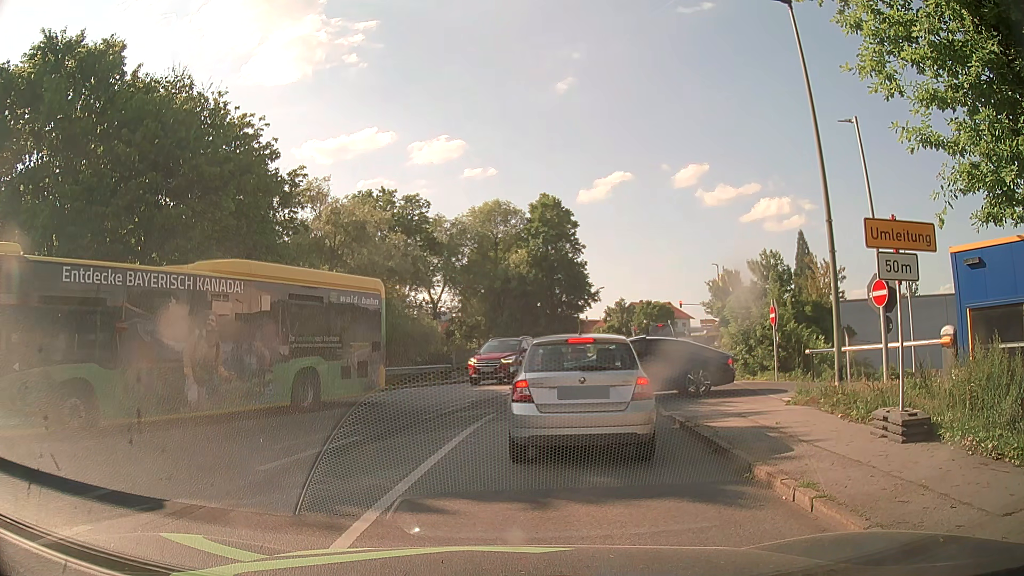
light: Day
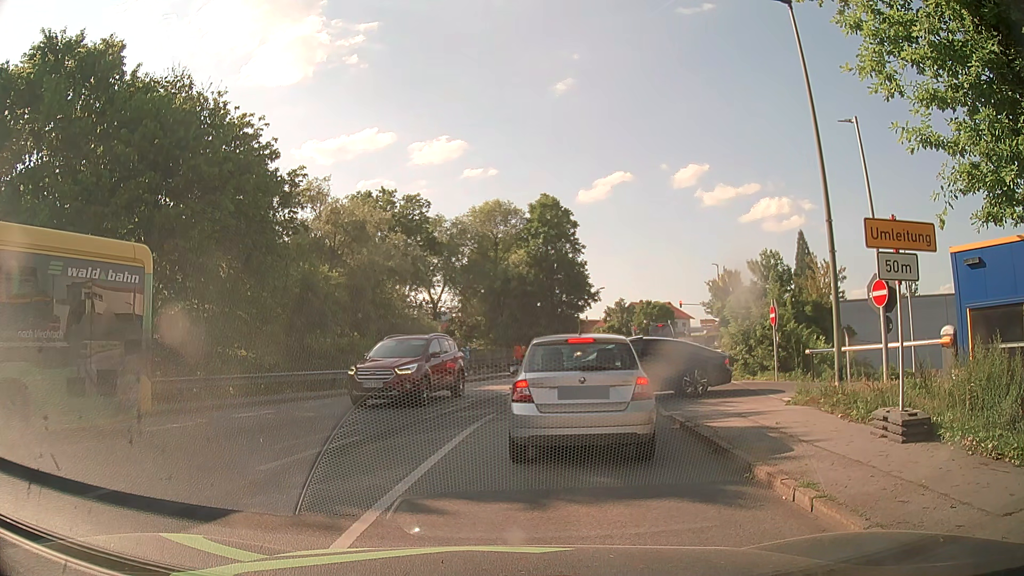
(0.0, 0.0) m; 0°
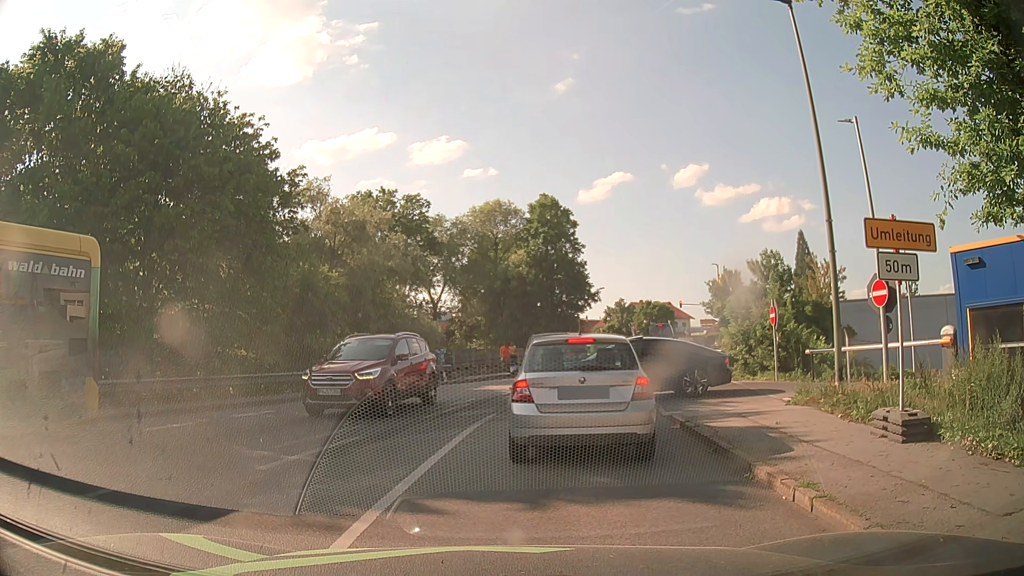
(0.0, 0.0) m; 0°
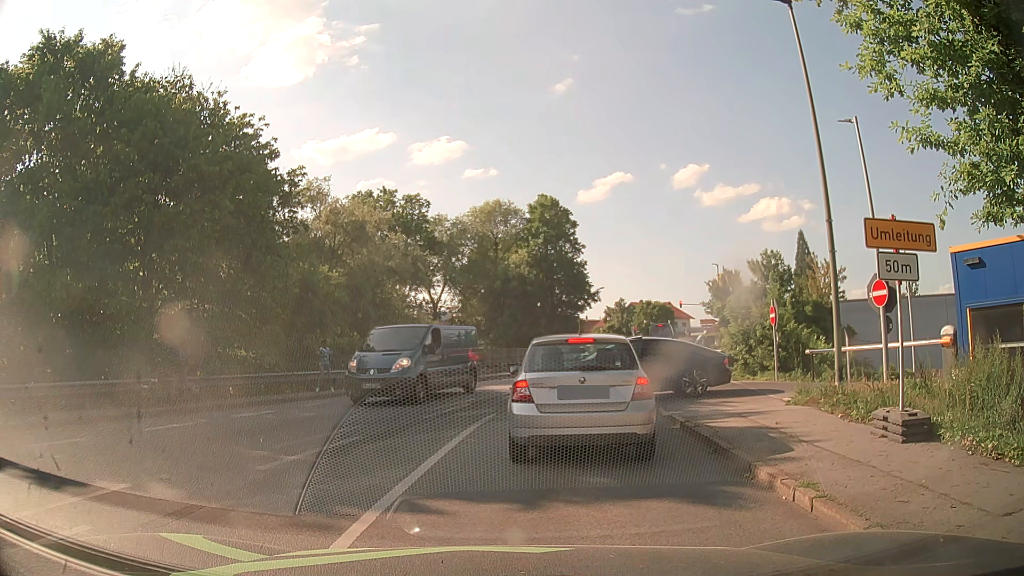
(0.0, 0.0) m; 0°
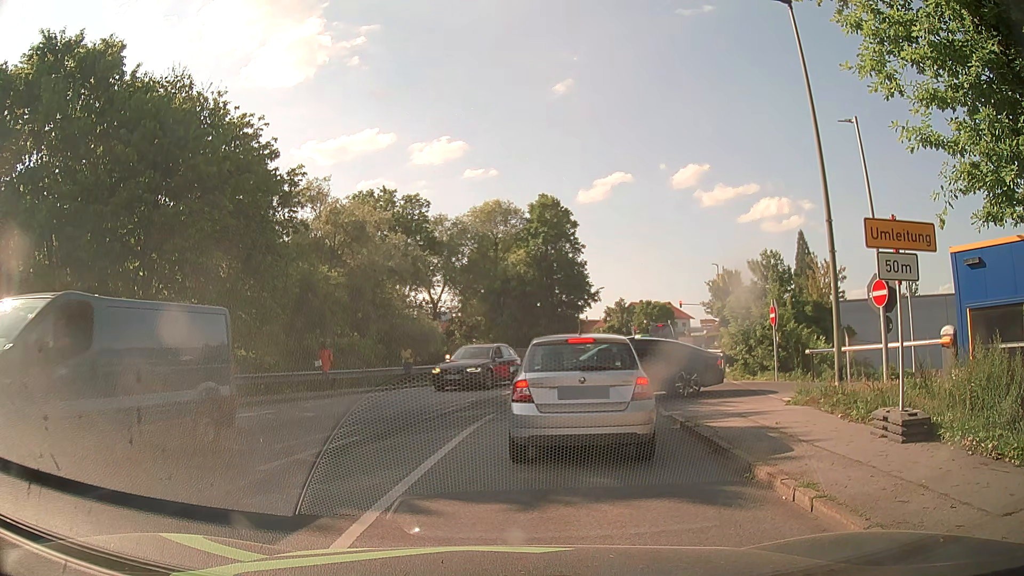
(0.0, 0.0) m; 0°
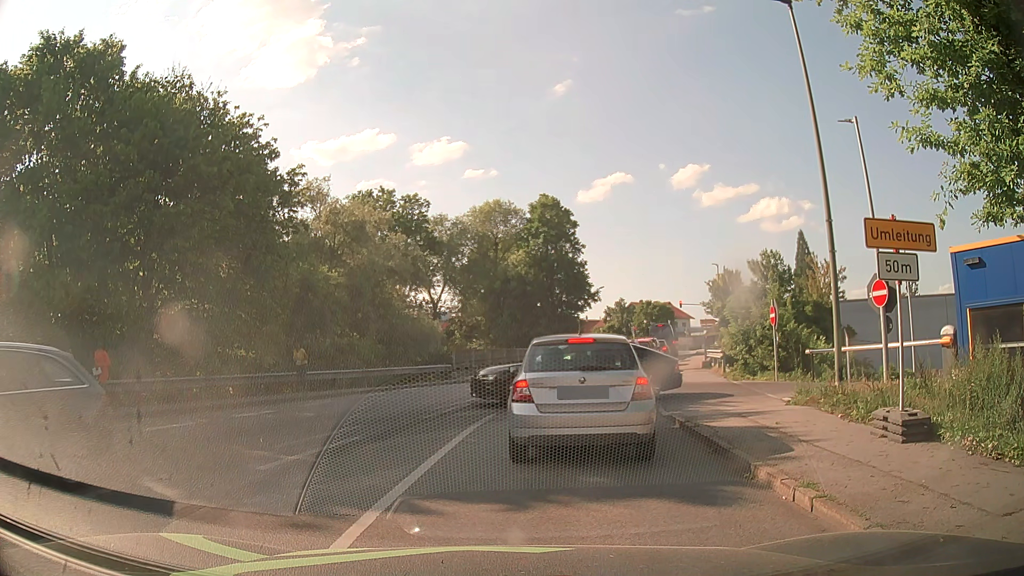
(0.0, 0.0) m; 0°
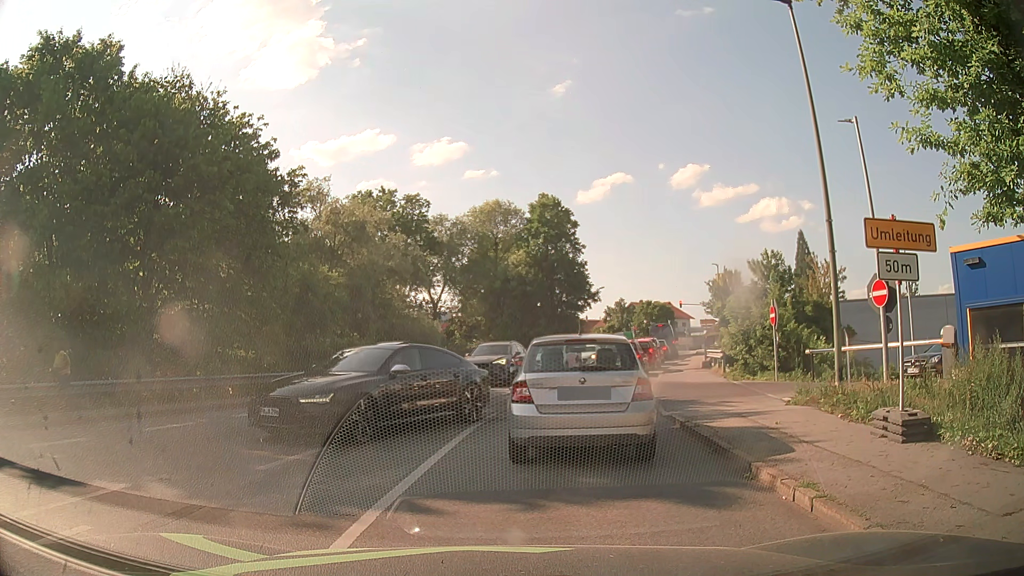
(0.0, 0.0) m; 0°
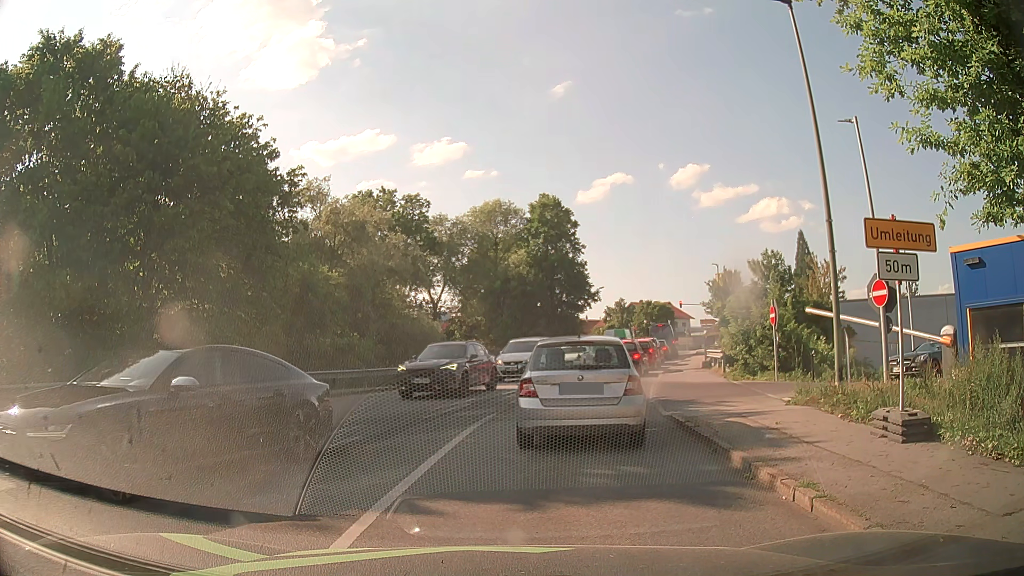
(0.0, 0.0) m; 0°
